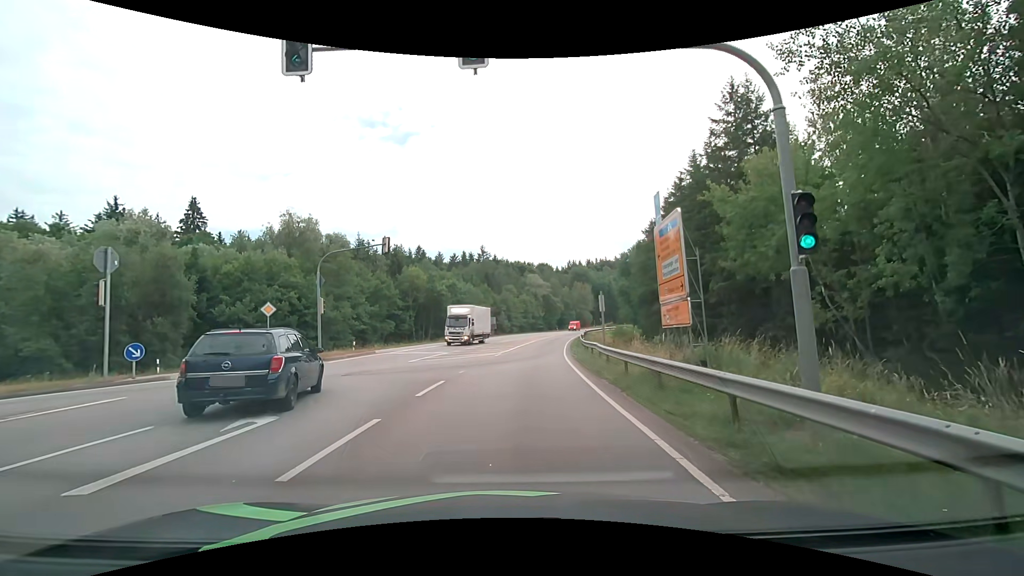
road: secondary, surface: asphalt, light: Day
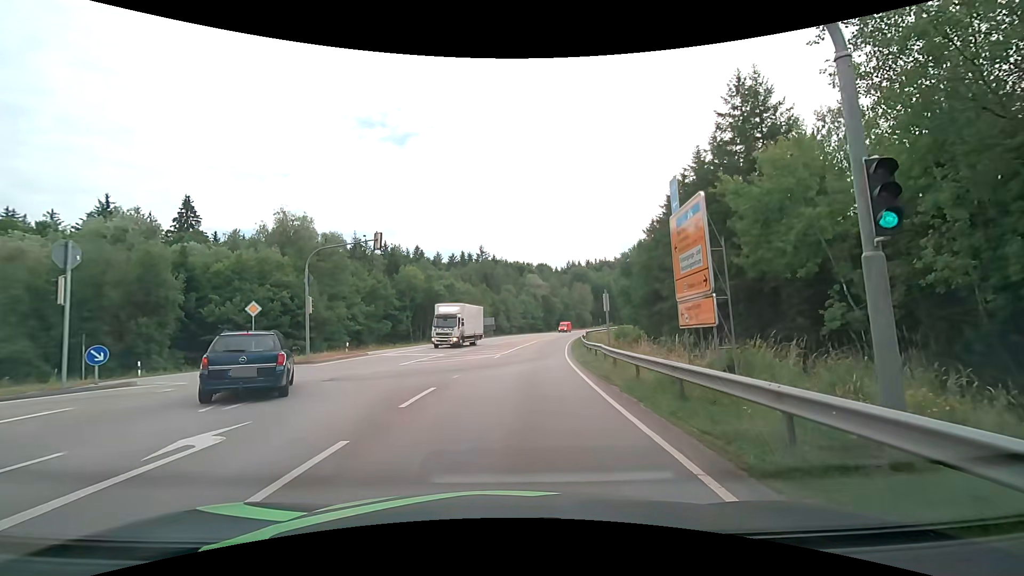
(0.0, +1.6) m; +1°
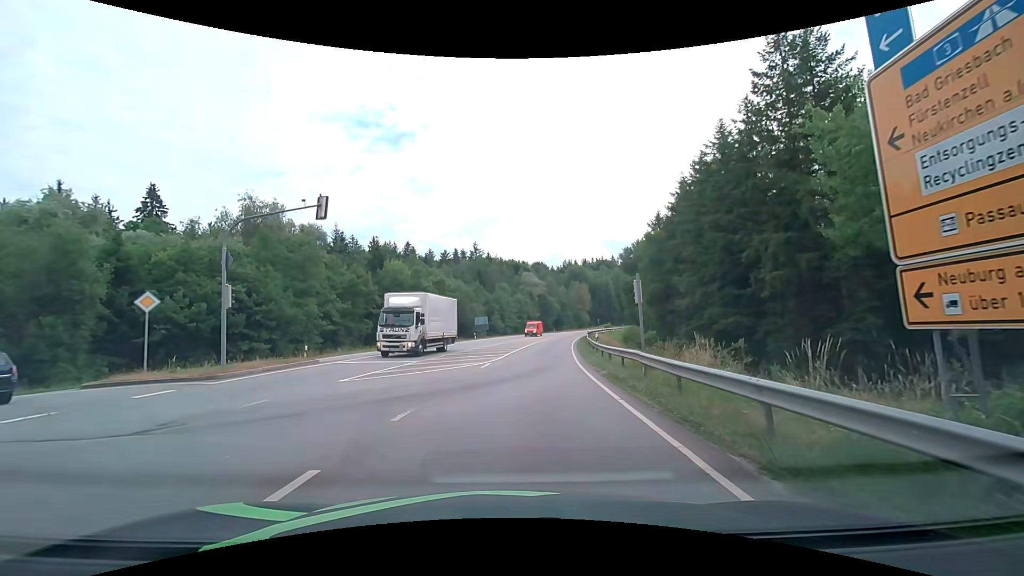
(+0.1, +7.5) m; 0°
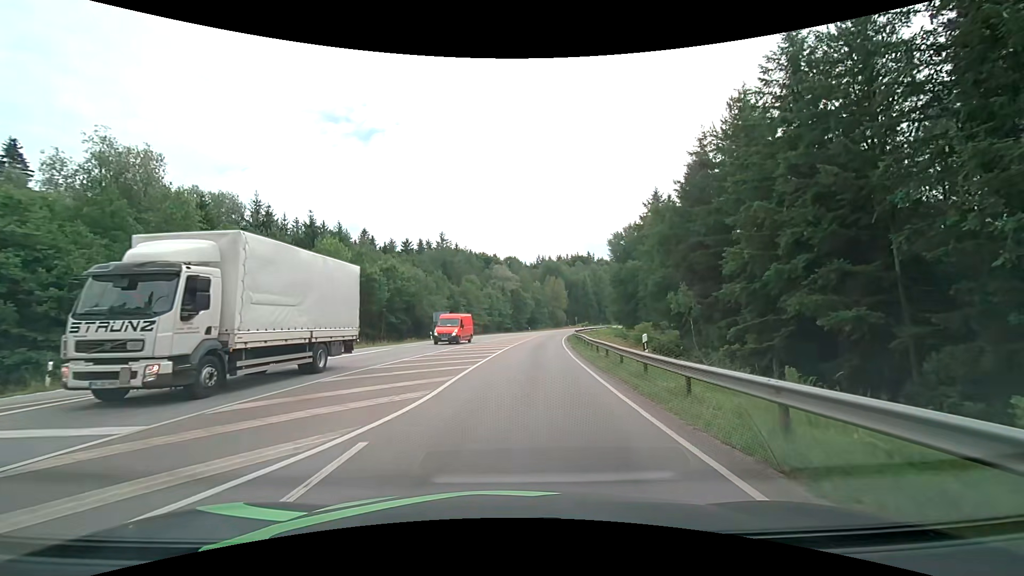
(+0.7, +16.7) m; +4°
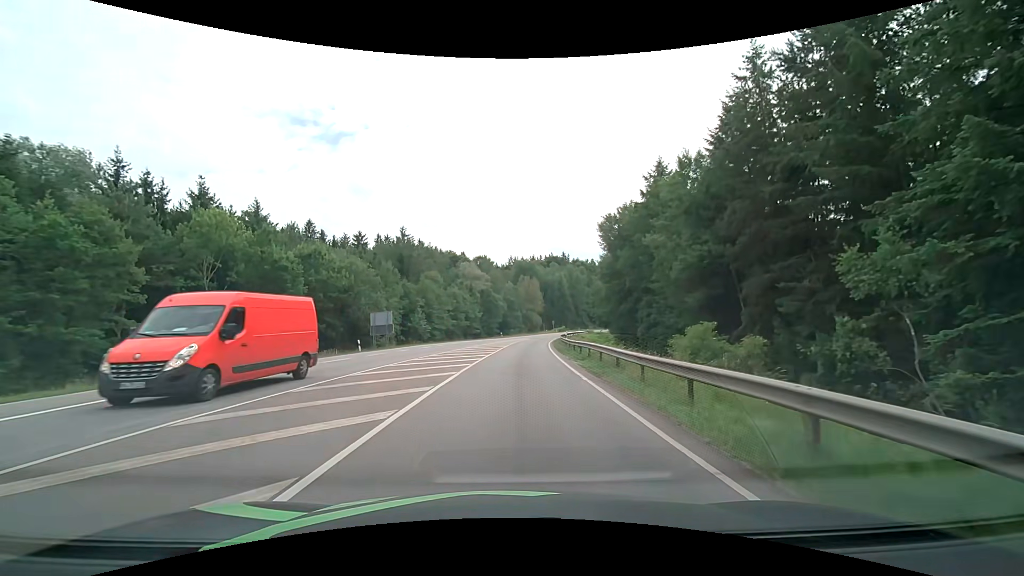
(+0.6, +17.5) m; +3°
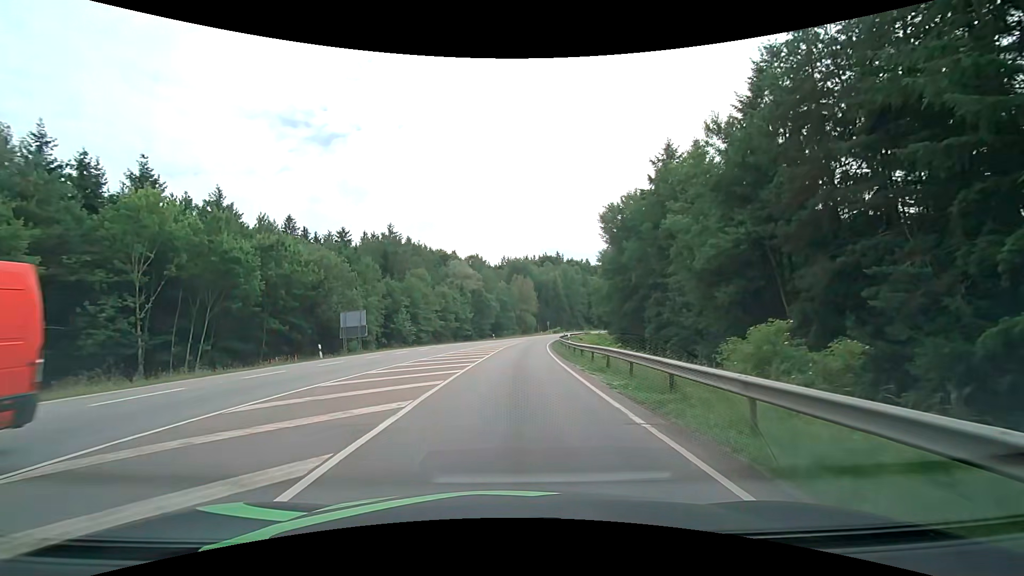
(0.0, +6.7) m; +1°
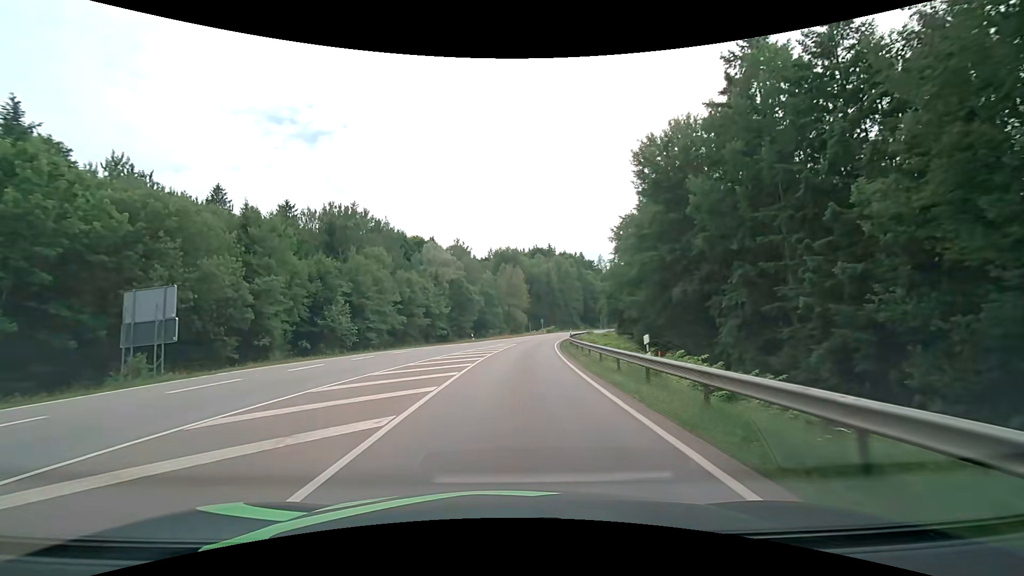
(+0.3, +22.8) m; +1°
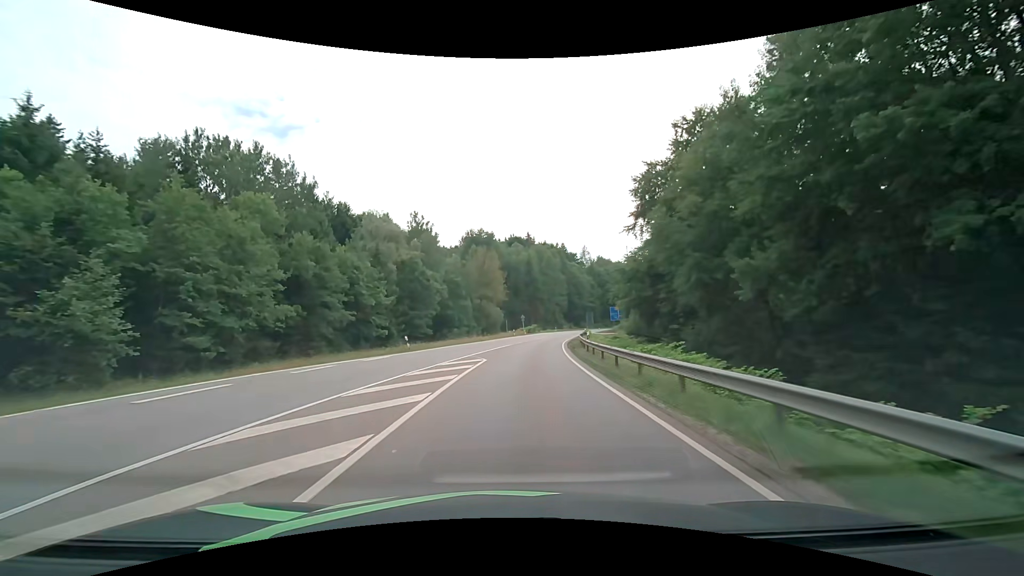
(+0.5, +26.9) m; +3°
(0, +10) (+1, +20) (+1, +30) (+2, +40) (+4, +50) (+5, +60) (+7, +70) (+9, +79) (+11, +89) (+13, +99) m
